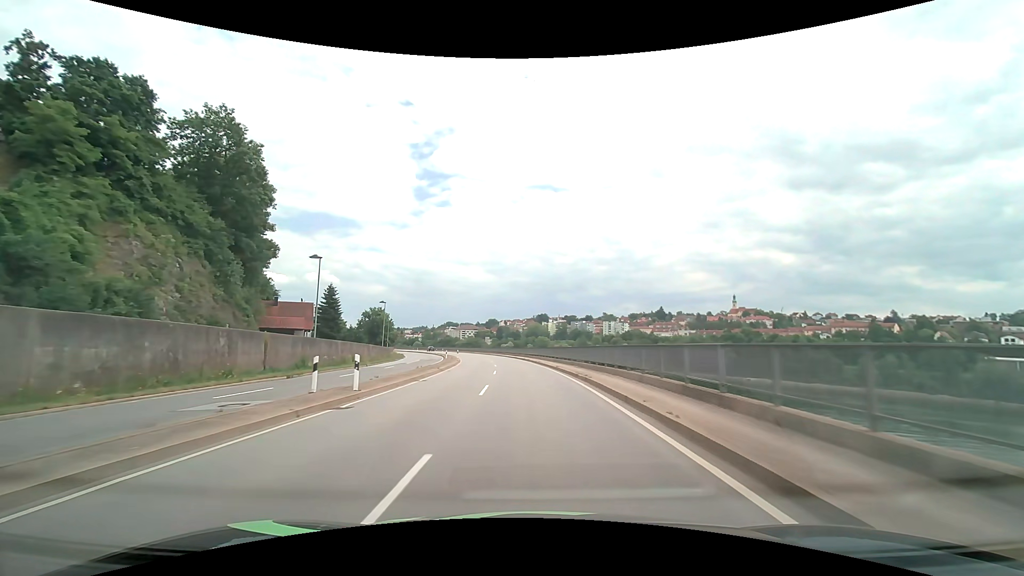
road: primary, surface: asphalt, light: Day
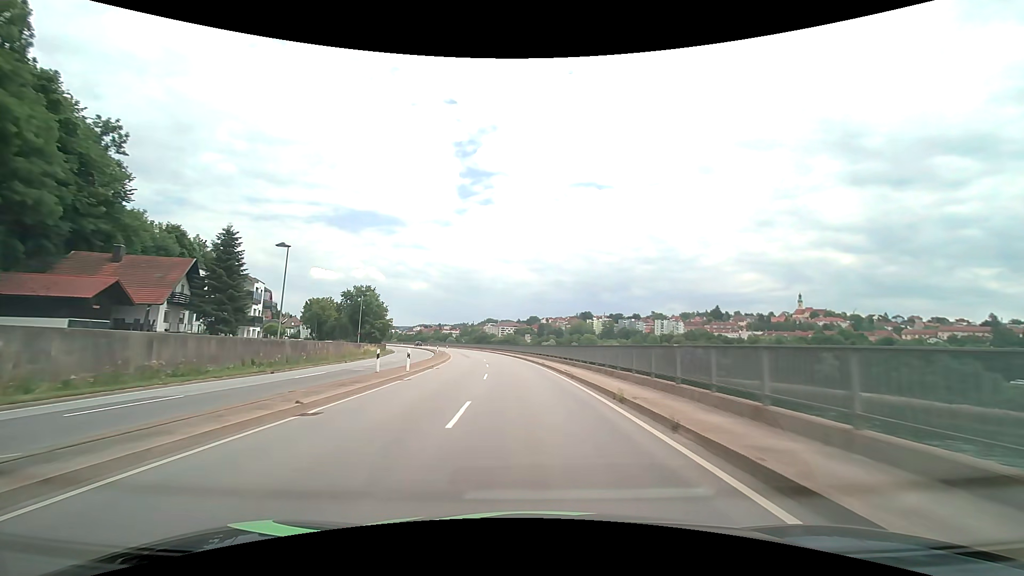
(-1.7, +42.3) m; -5°
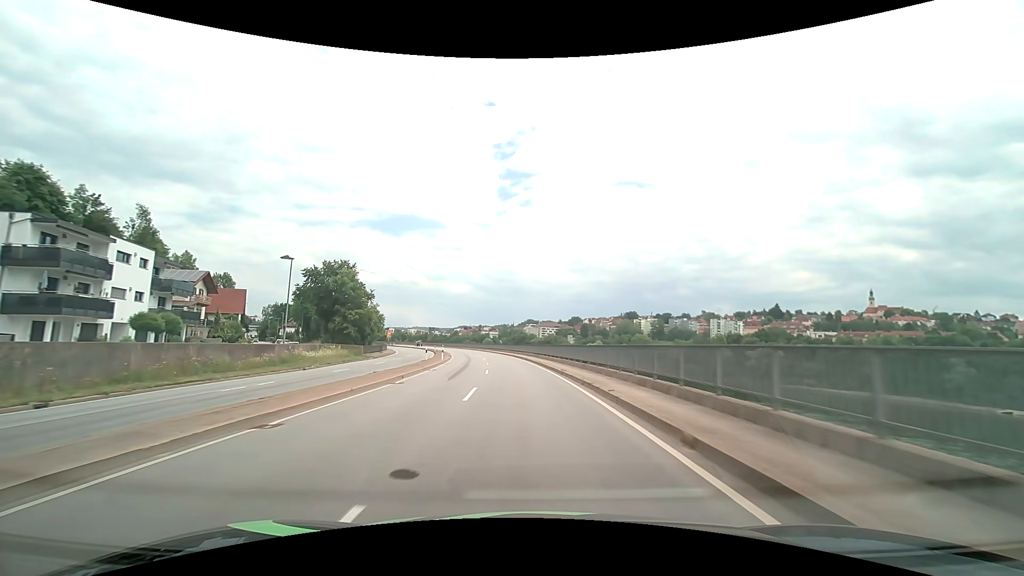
(-1.3, +31.9) m; -5°
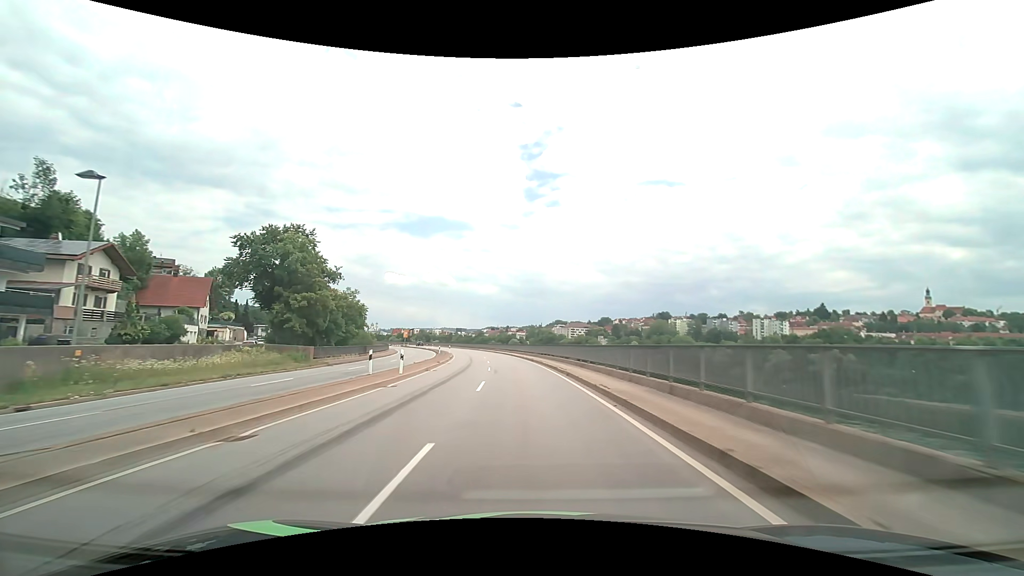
(-0.6, +21.4) m; -3°
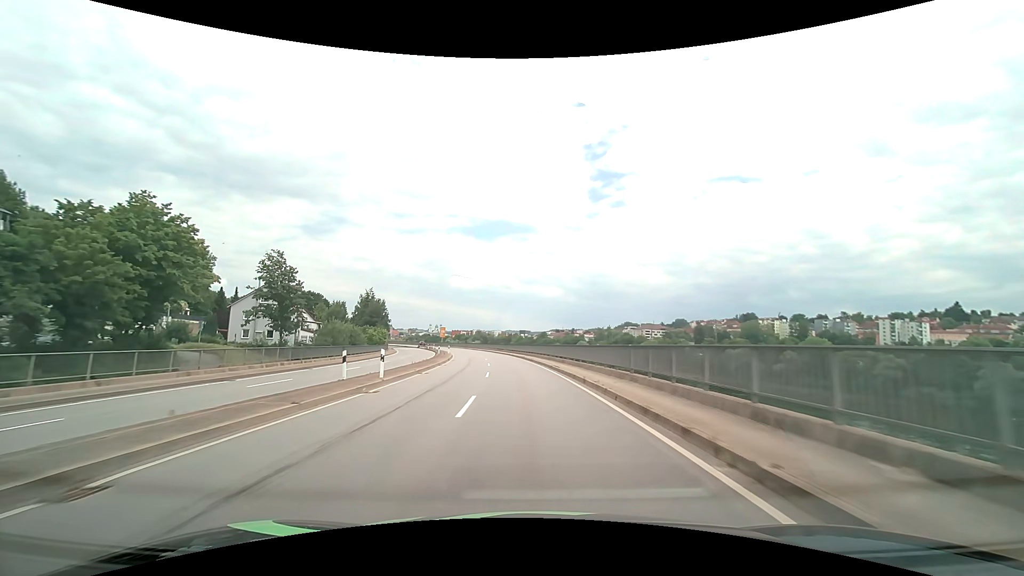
(-3.6, +53.6) m; -7°
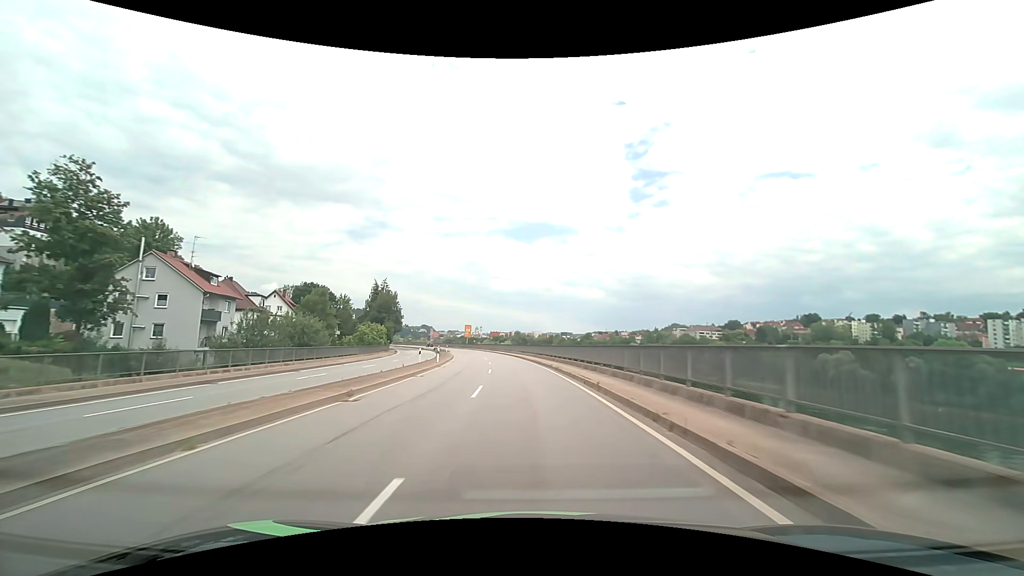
(-1.3, +32.5) m; -5°
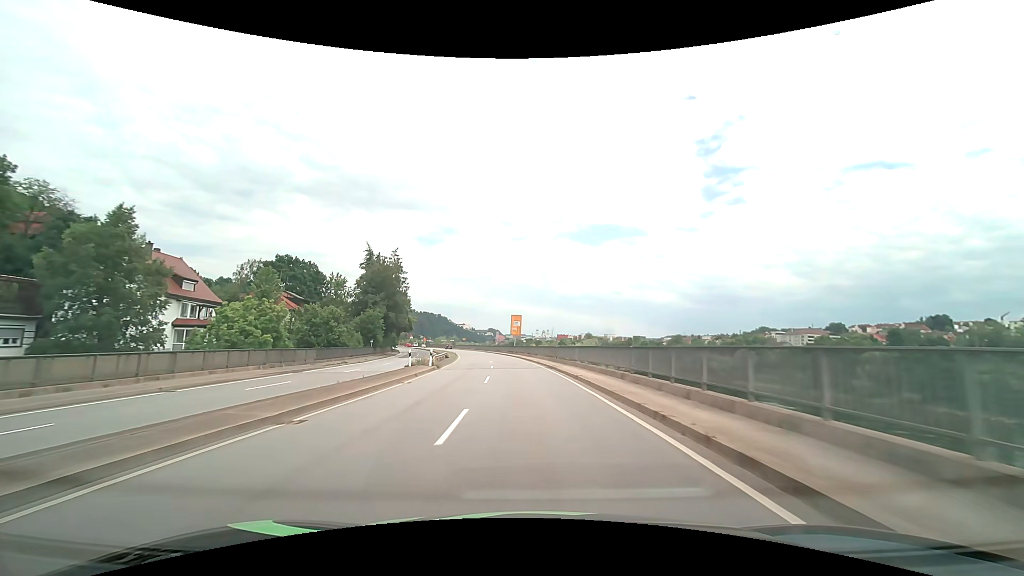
(-3.6, +54.3) m; -8°
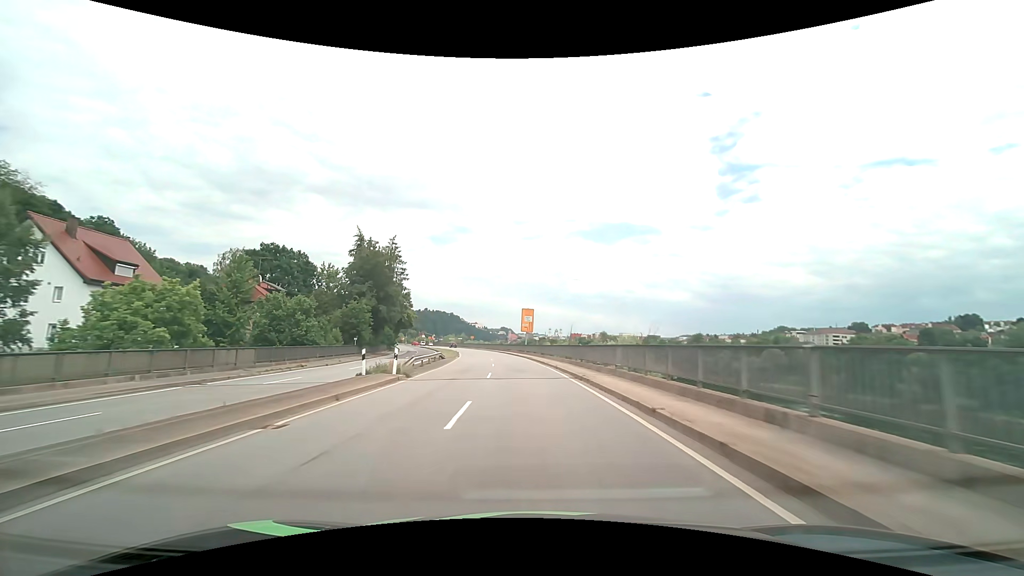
(-0.1, +10.9) m; -1°
(0, +10) (-1, +20) (-1, +30) (-2, +40) (-3, +50) (-4, +60) (-6, +70) (-7, +80) (-9, +89) (-11, +99) m
